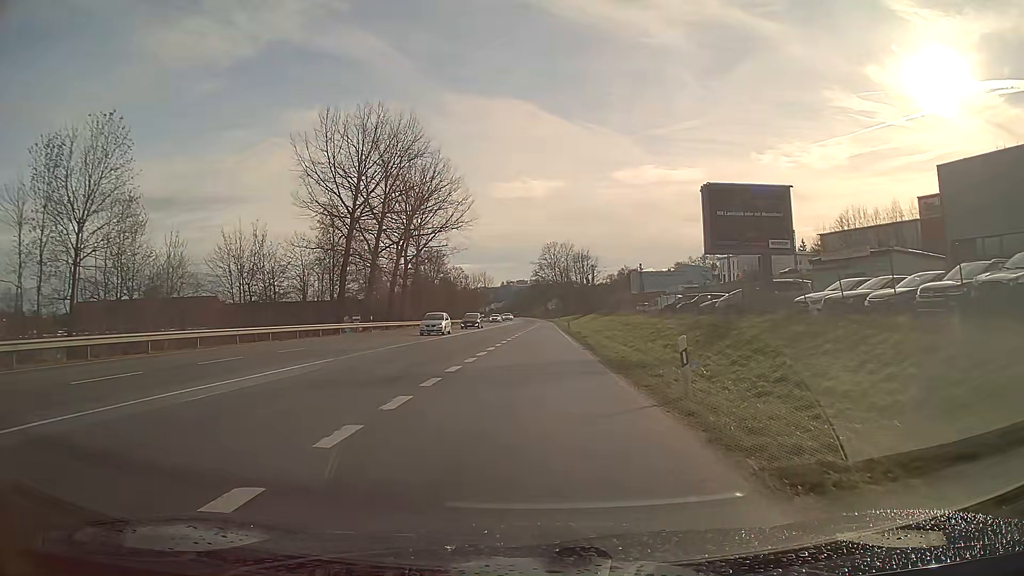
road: primary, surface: asphalt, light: Day
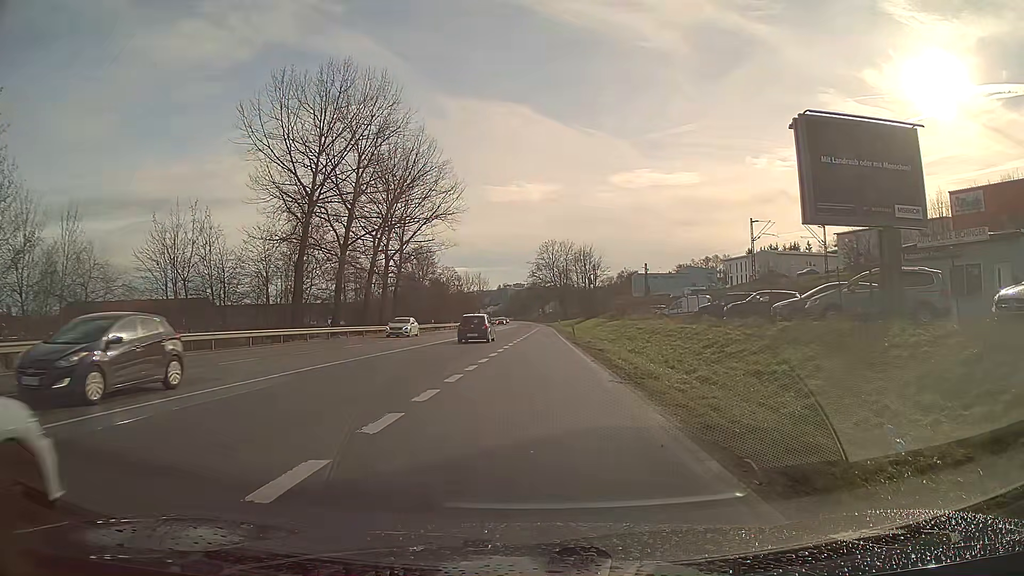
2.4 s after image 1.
(0.0, +10.4) m; +1°
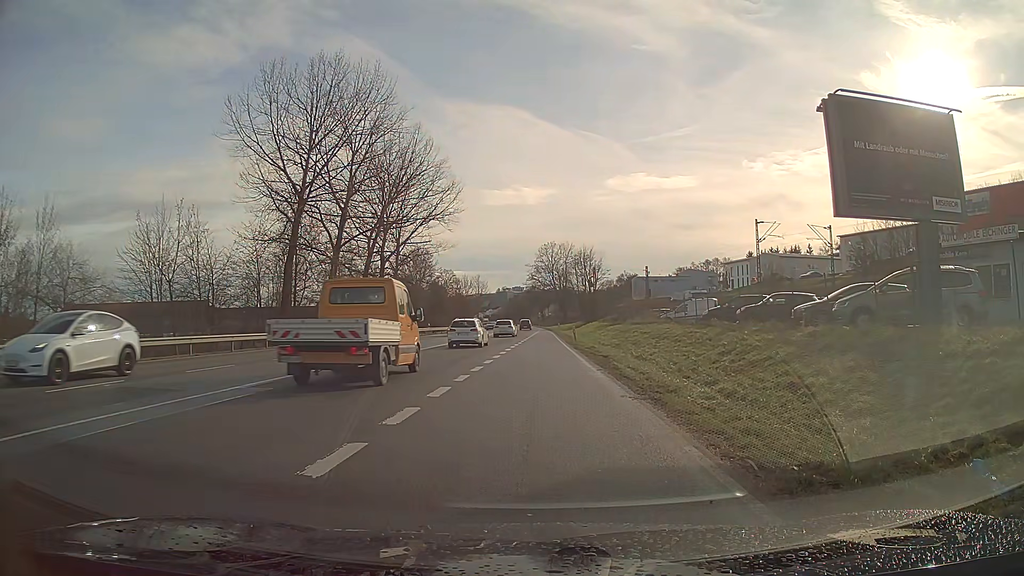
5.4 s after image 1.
(0.0, +1.9) m; 0°
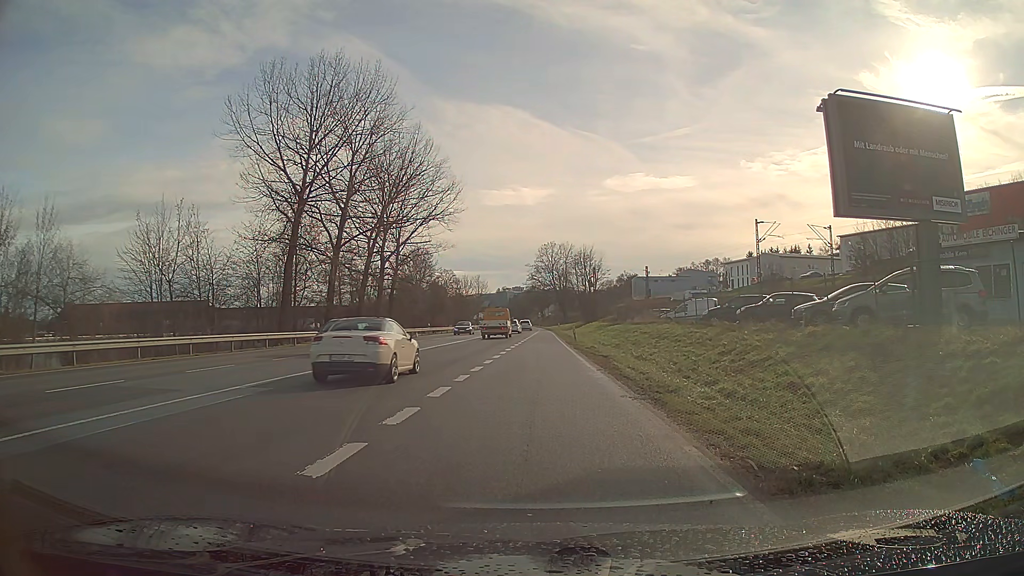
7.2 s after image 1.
(0.0, 0.0) m; 0°
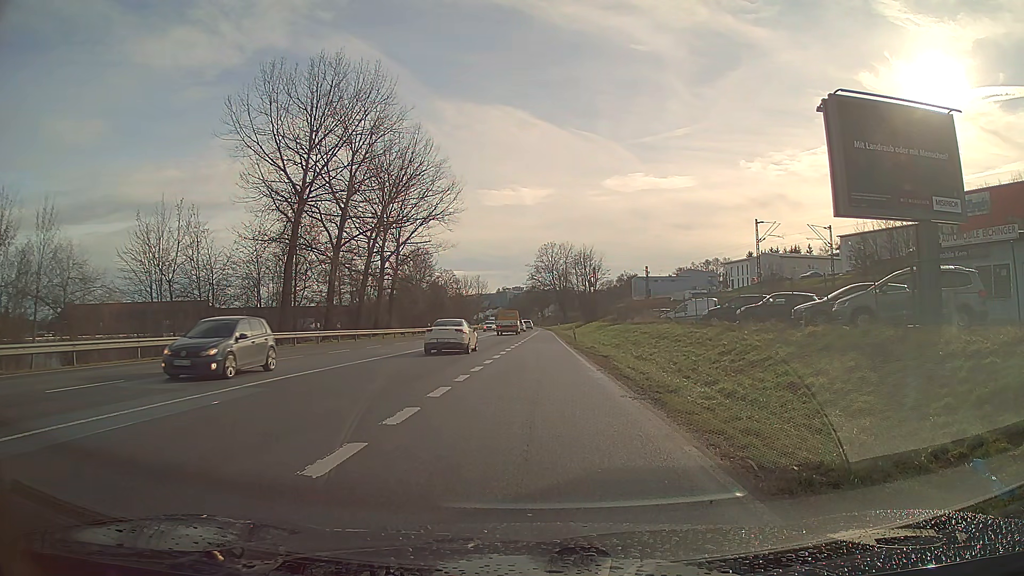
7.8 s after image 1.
(0.0, 0.0) m; 0°
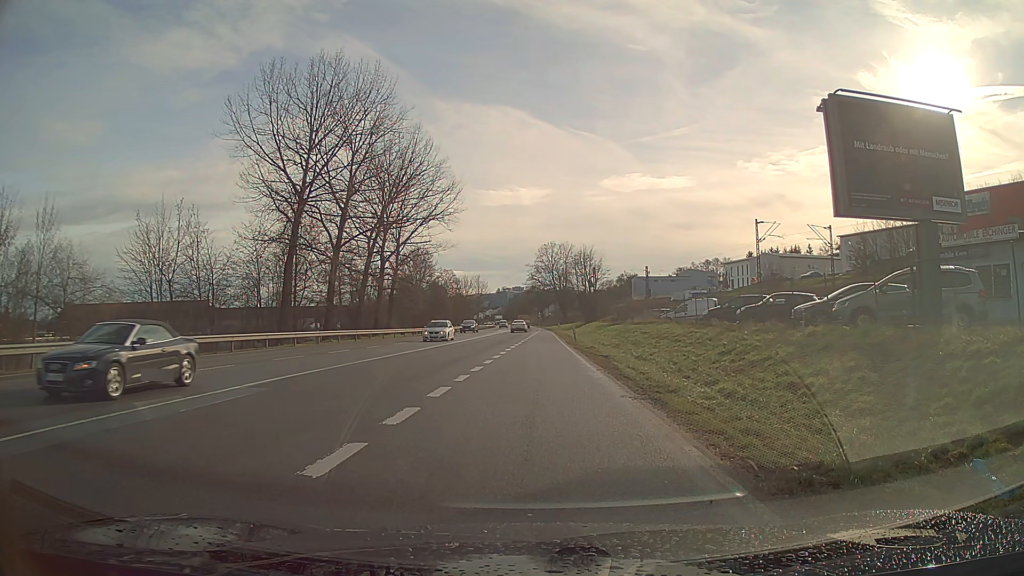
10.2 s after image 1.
(0.0, 0.0) m; 0°
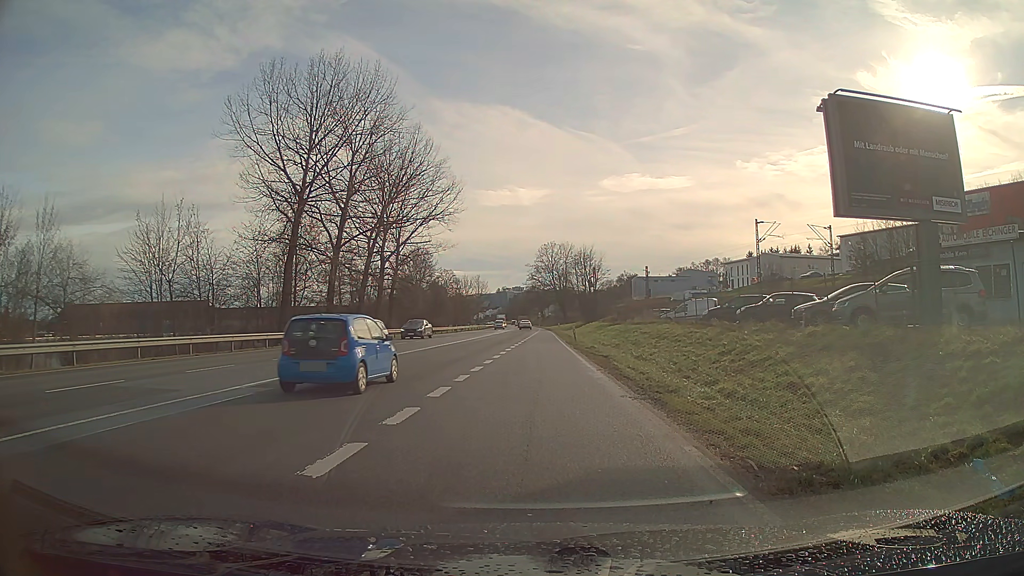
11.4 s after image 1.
(0.0, 0.0) m; 0°
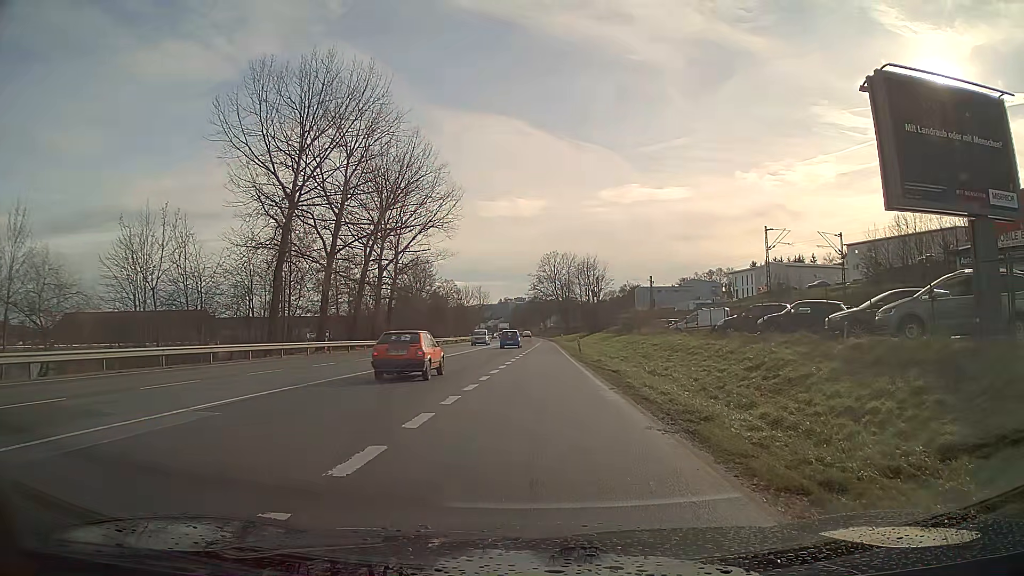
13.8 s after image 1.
(0.0, +2.9) m; -1°
